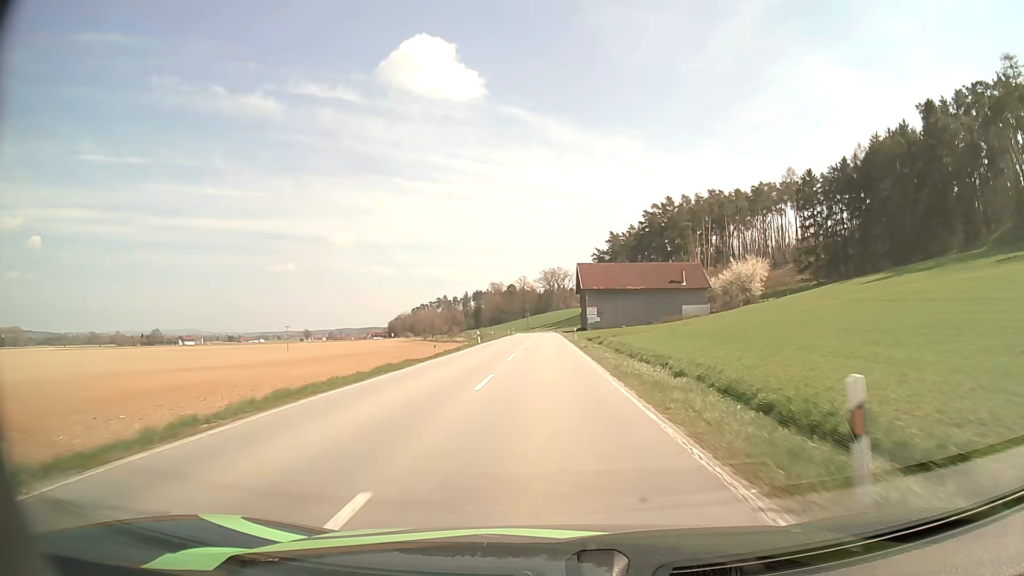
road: secondary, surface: asphalt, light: Day
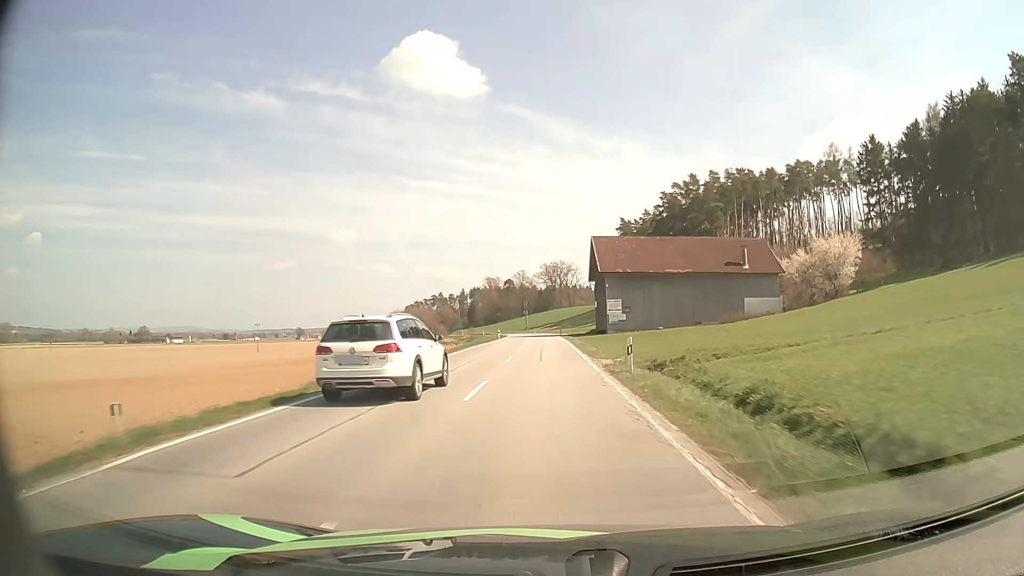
(0.0, +35.7) m; 0°
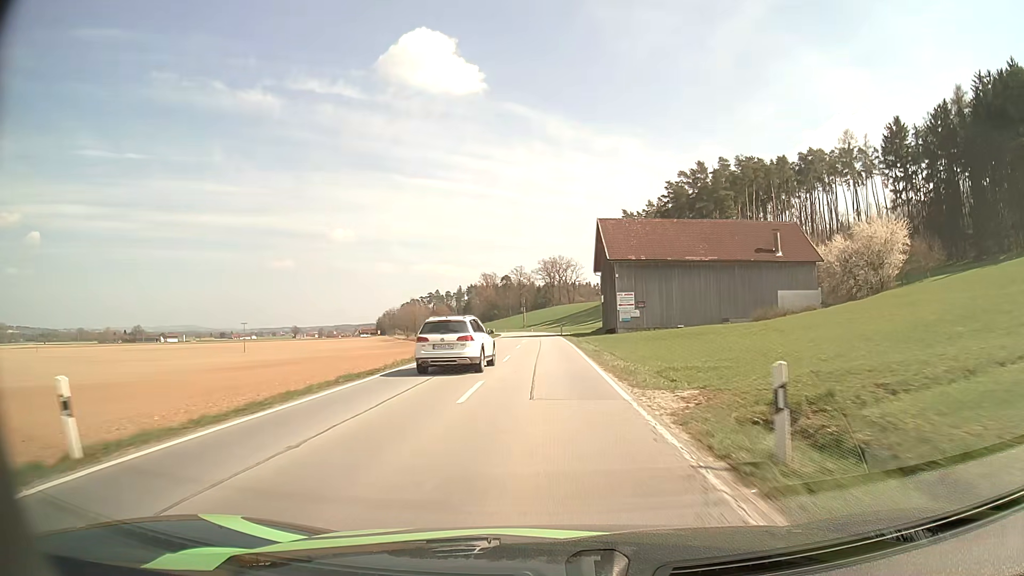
(0.0, +12.1) m; 0°
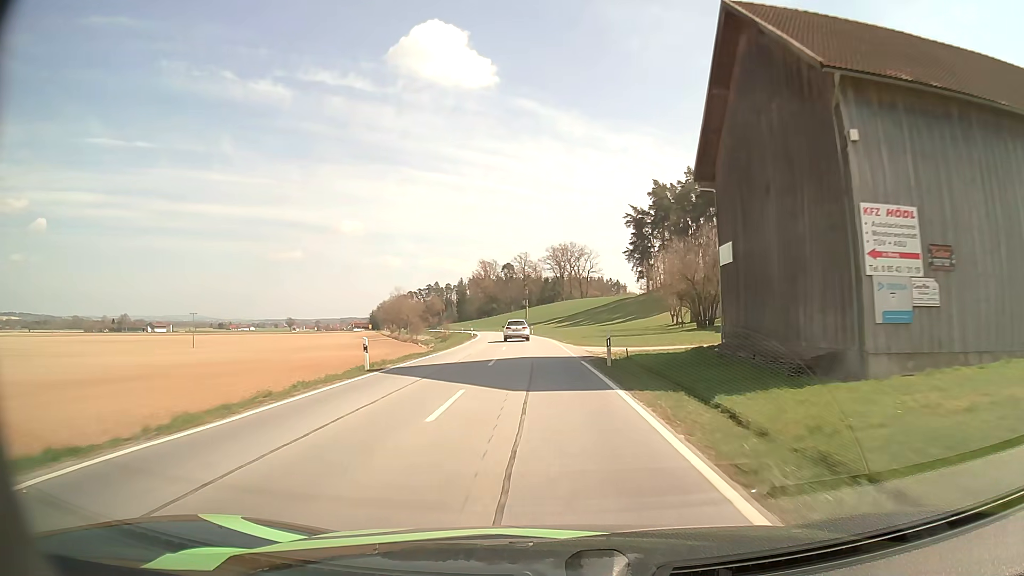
(-0.2, +48.4) m; -1°
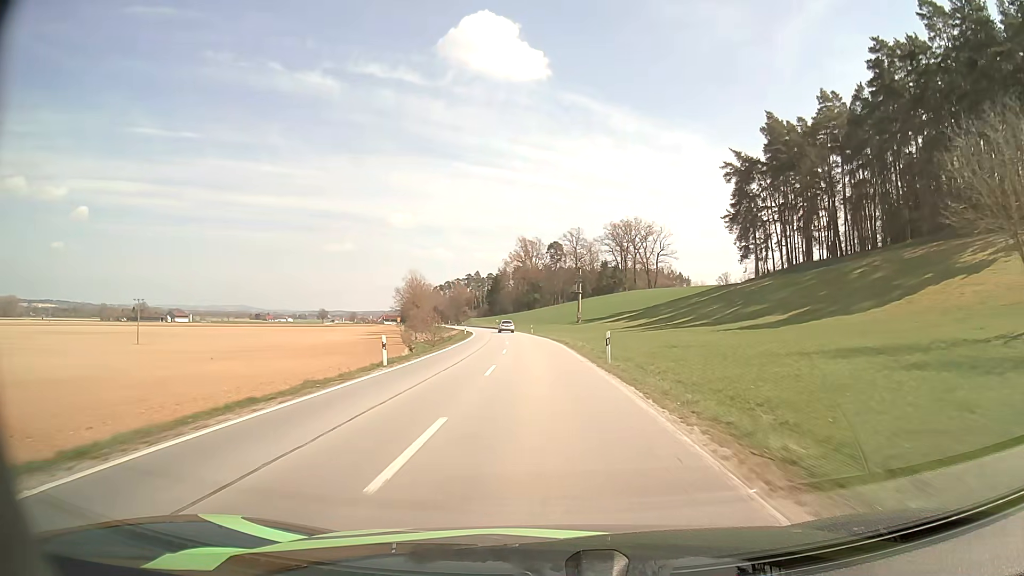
(-2.2, +61.2) m; -4°
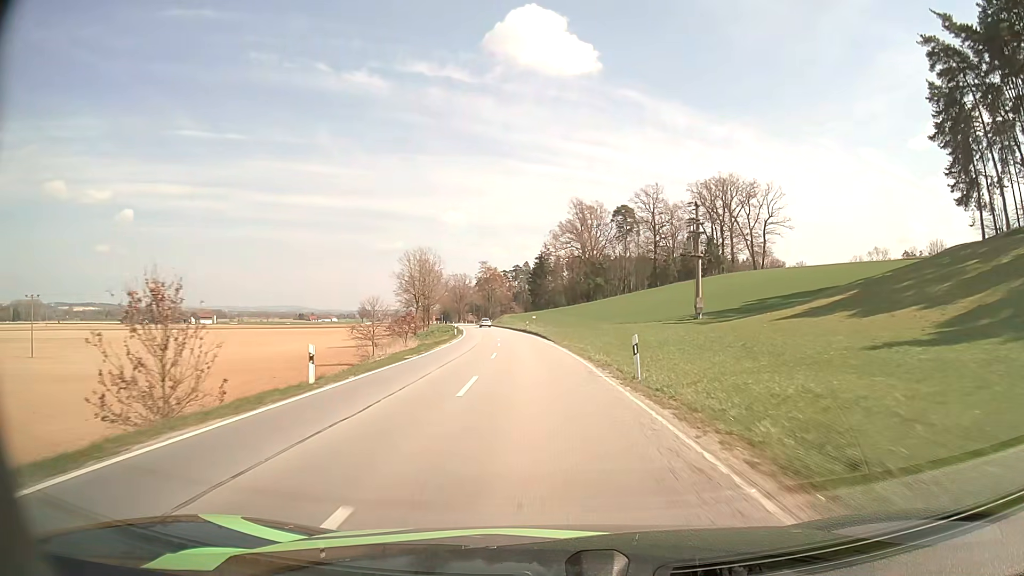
(-2.6, +62.7) m; -5°
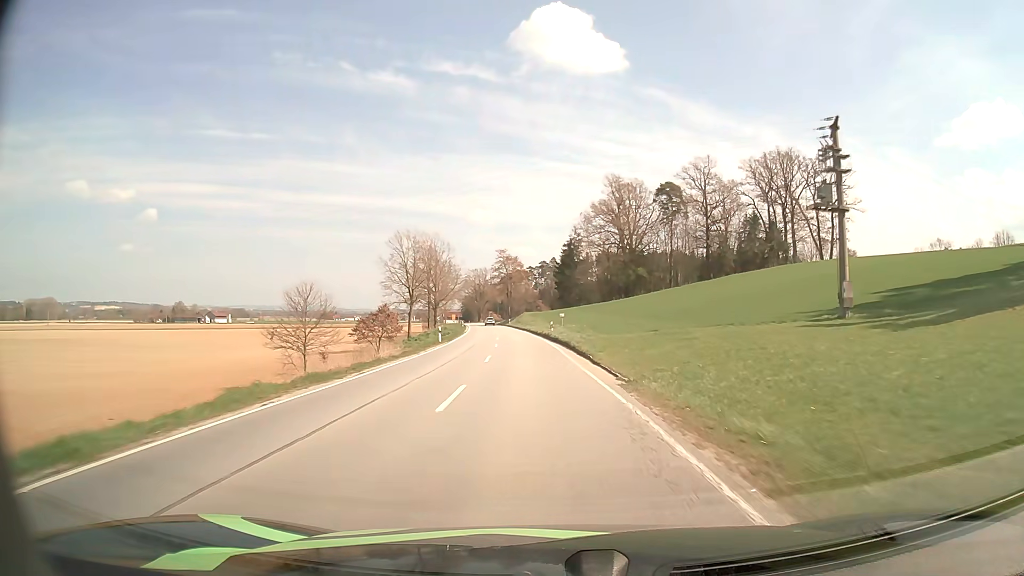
(-0.6, +25.4) m; -2°
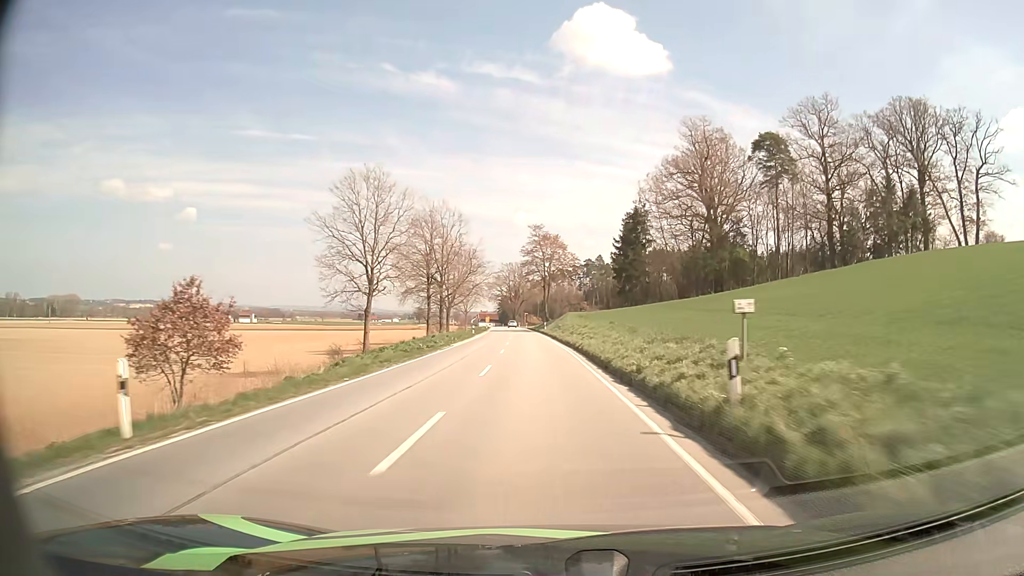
(-1.5, +38.4) m; -4°
(0, +10) (0, +20) (0, +30) (-1, +40) (-1, +50) (-2, +60) (-2, +70) (-3, +80) (-3, +90) (-4, +100) m
